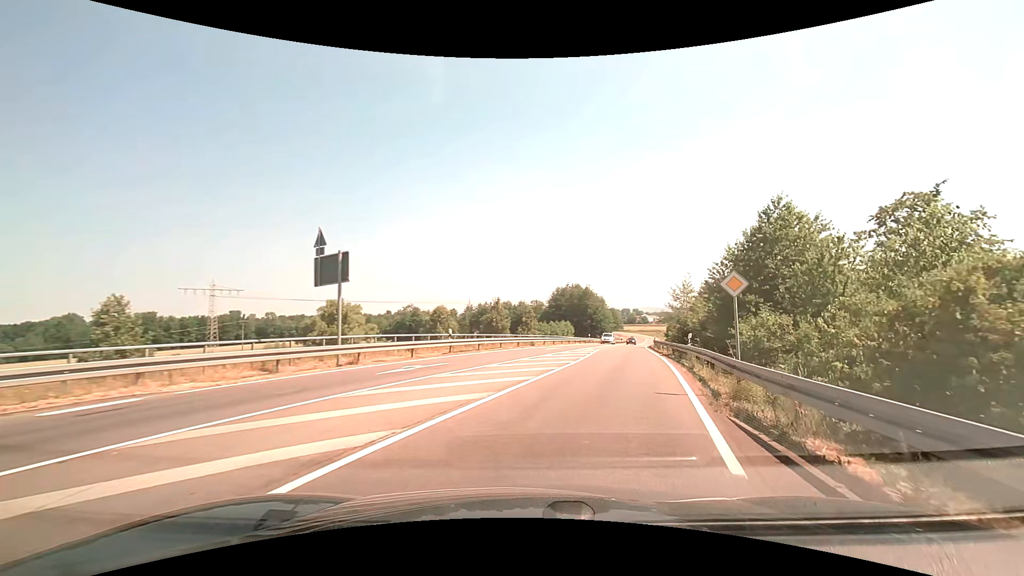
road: secondary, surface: asphalt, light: Day
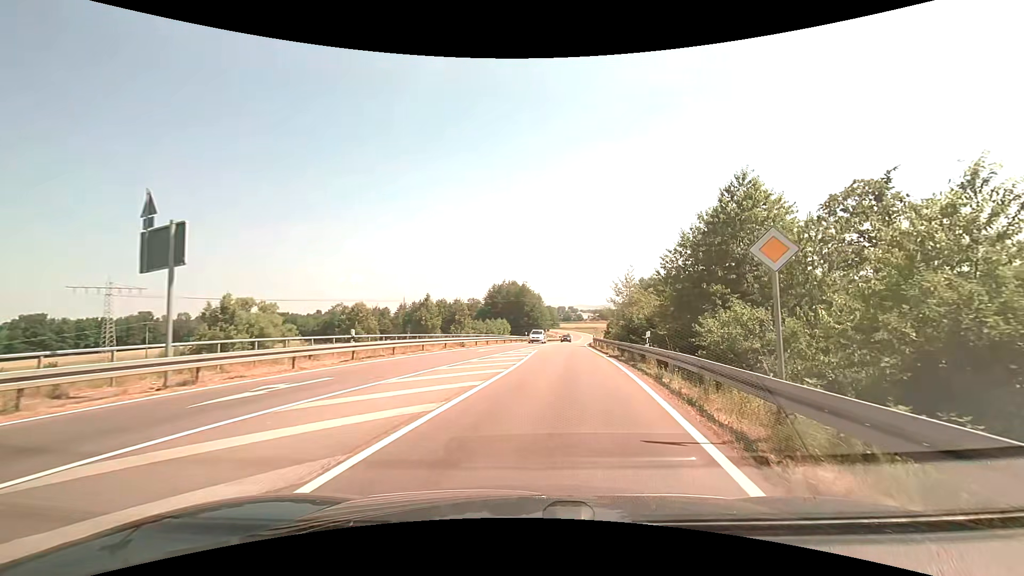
(+0.3, +5.0) m; +7°
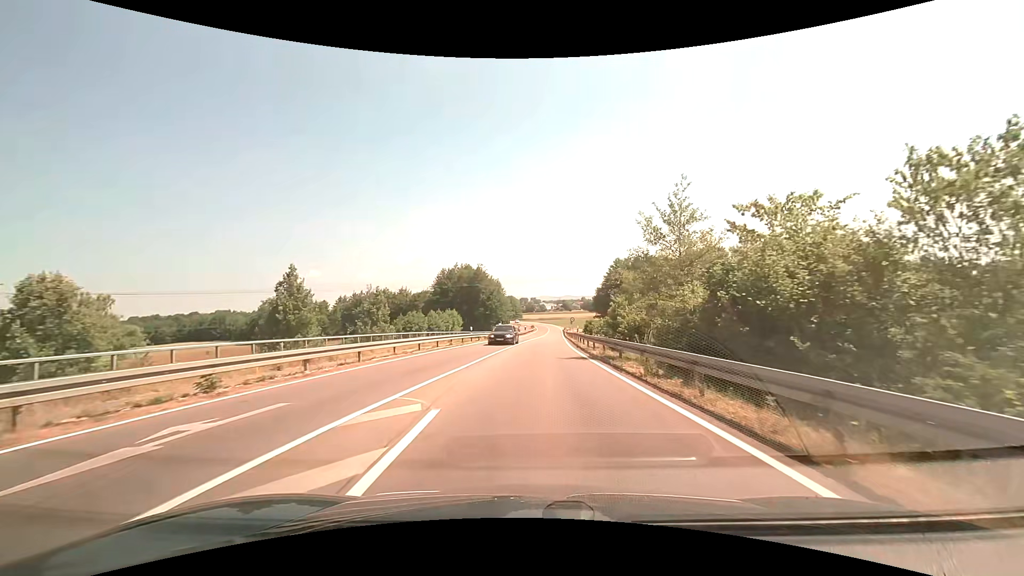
(+1.1, +25.5) m; +4°
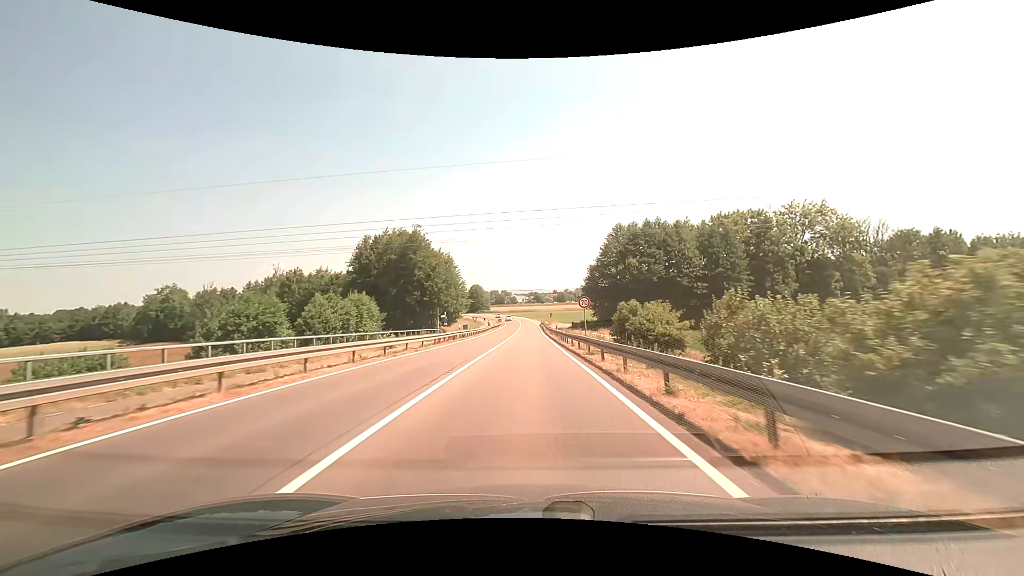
(+1.4, +40.7) m; +3°
(0, +10) (0, +20) (0, +30) (0, +40) (0, +50) (0, +60) (0, +70) (0, +80) (0, +90) (0, +100) m
